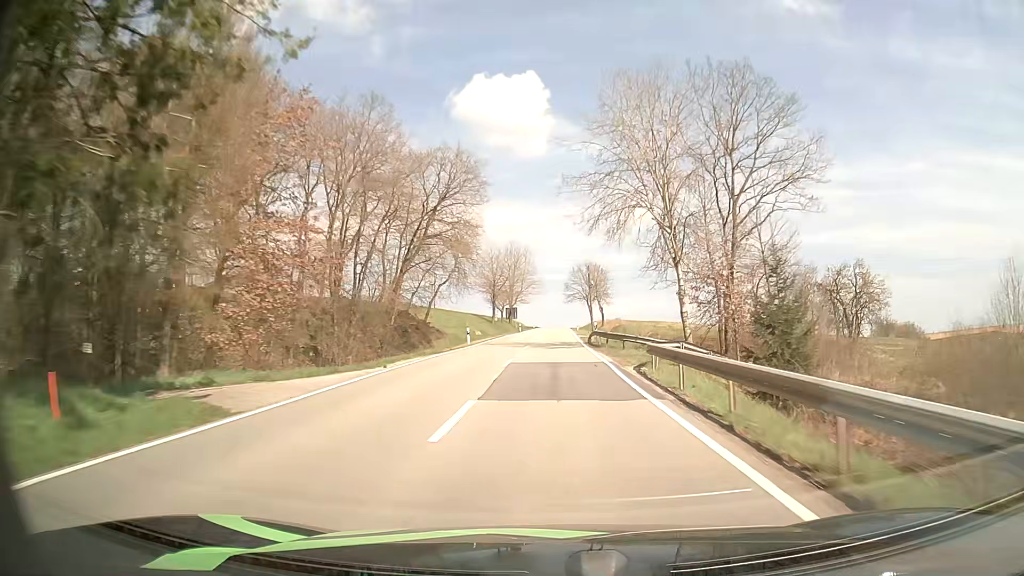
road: tertiary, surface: asphalt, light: Day
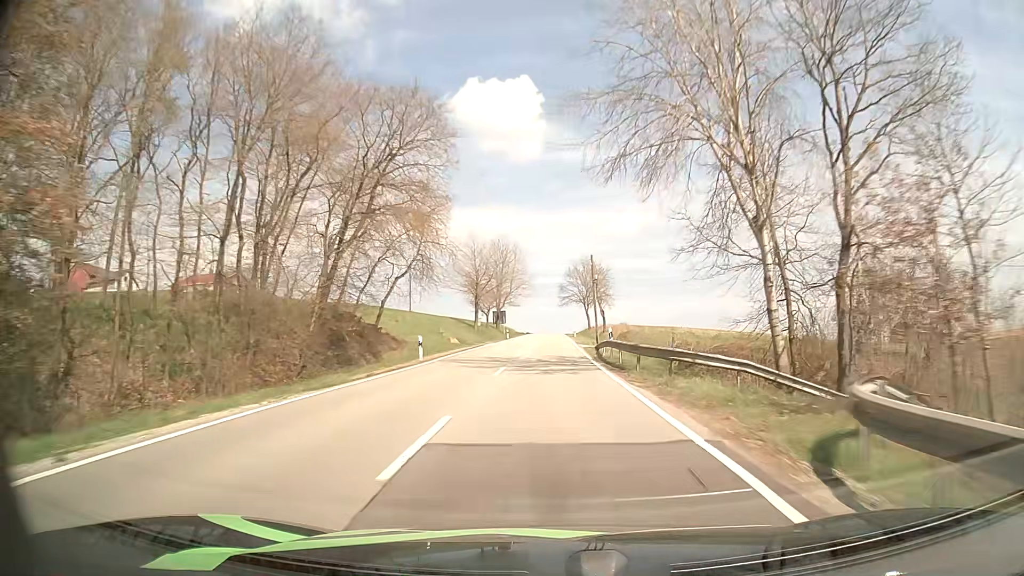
(+0.1, +14.0) m; +1°
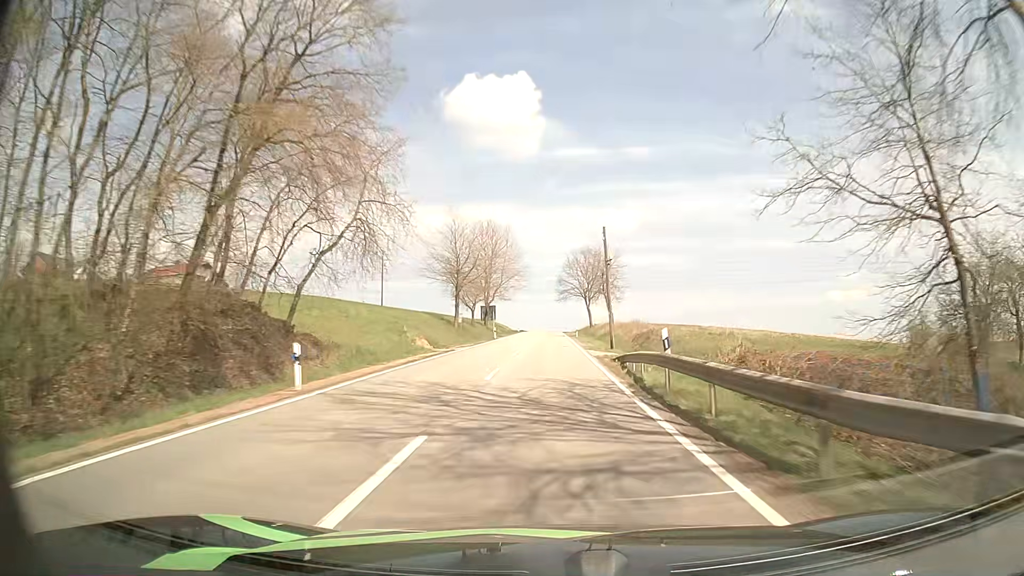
(0.0, +14.0) m; +1°
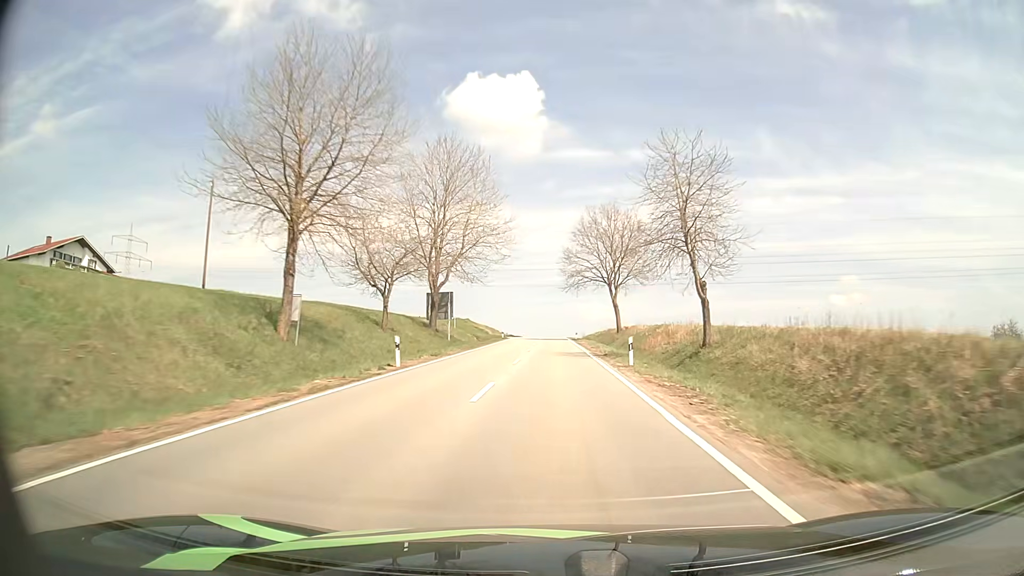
(0.0, +42.3) m; 0°
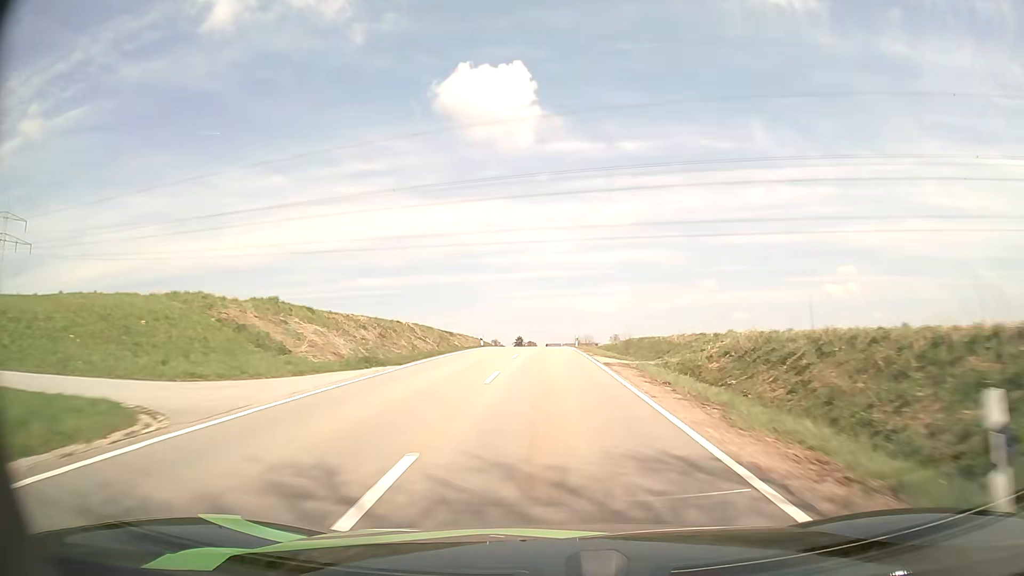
(+0.6, +71.1) m; +1°
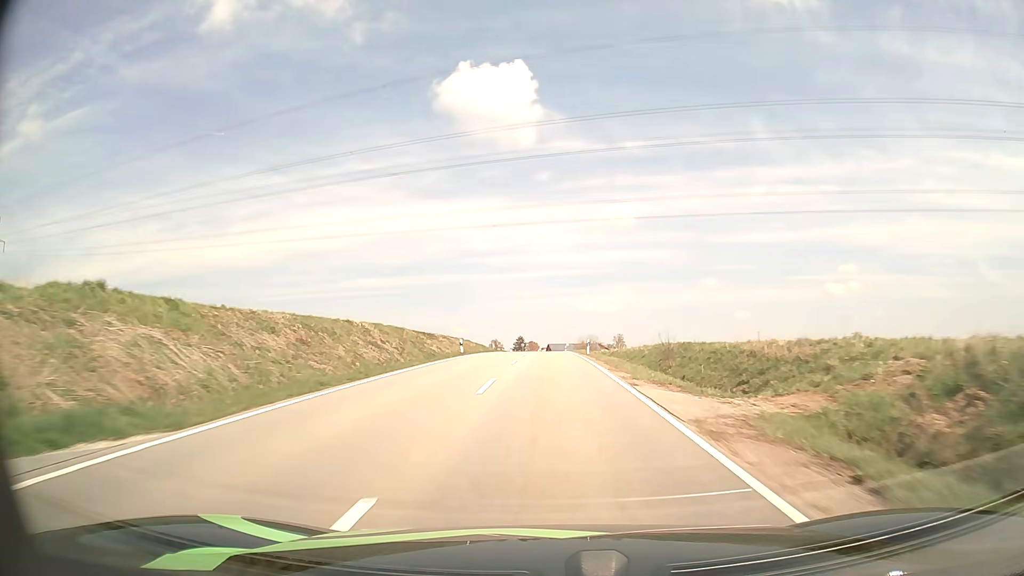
(-0.1, +14.1) m; 0°
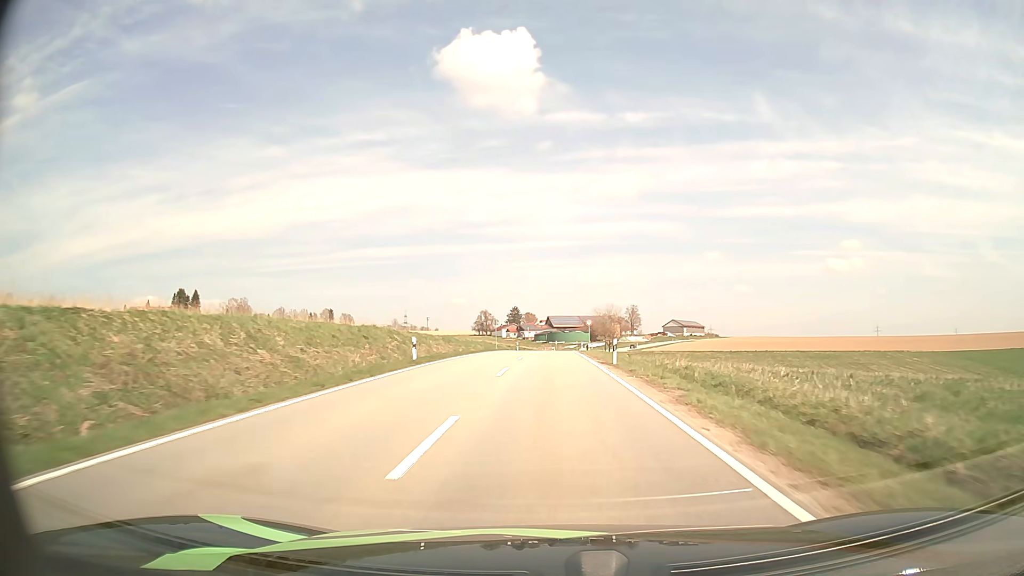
(-0.2, +70.0) m; 0°
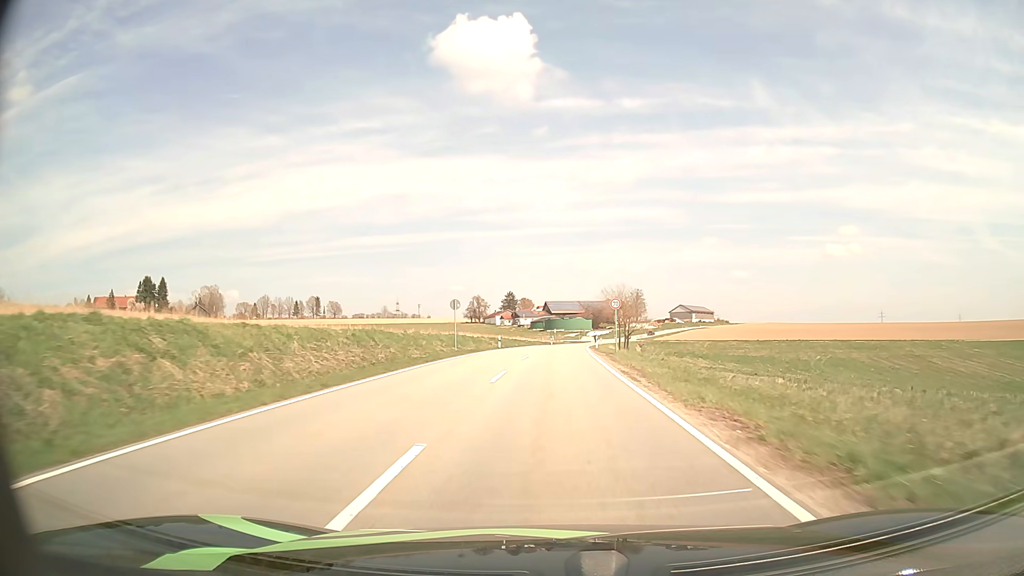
(+0.1, +27.3) m; 0°
(0, +10) (0, +20) (0, +30) (0, +40) (+1, +50) (+1, +60) (+2, +70) (+2, +80) (+3, +90) (+4, +100) m
